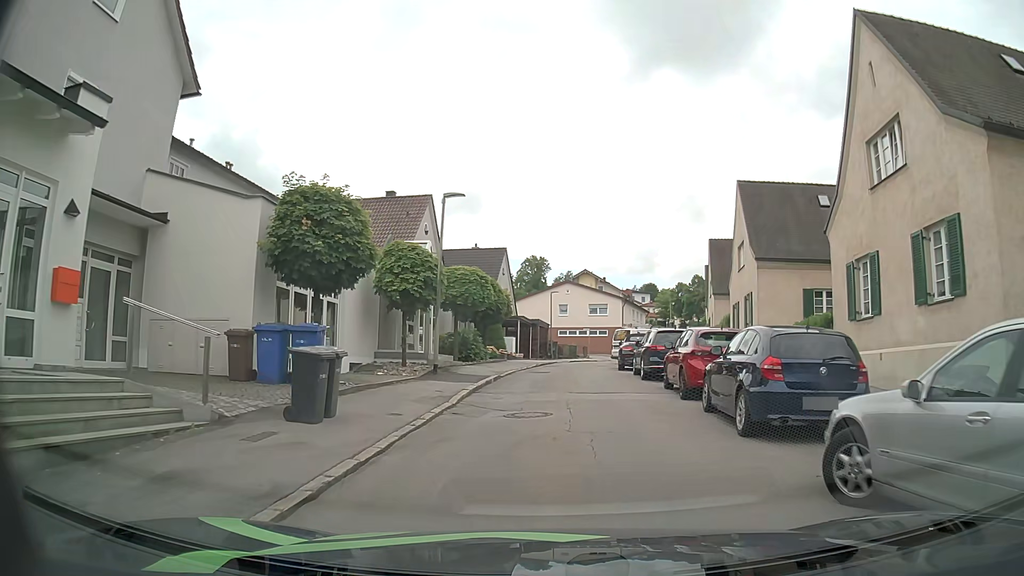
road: residential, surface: asphalt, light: Day
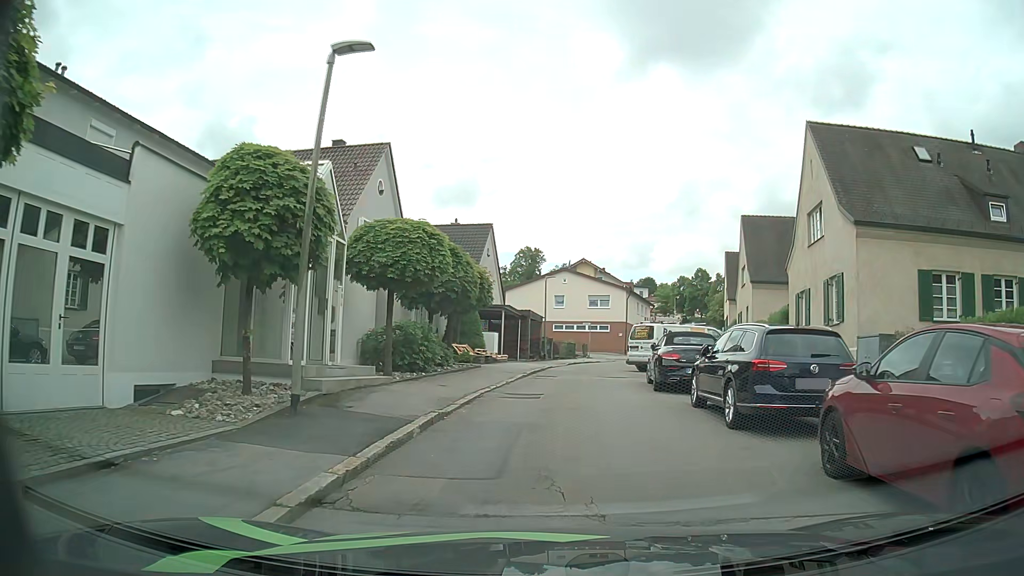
(-0.1, +9.9) m; 0°
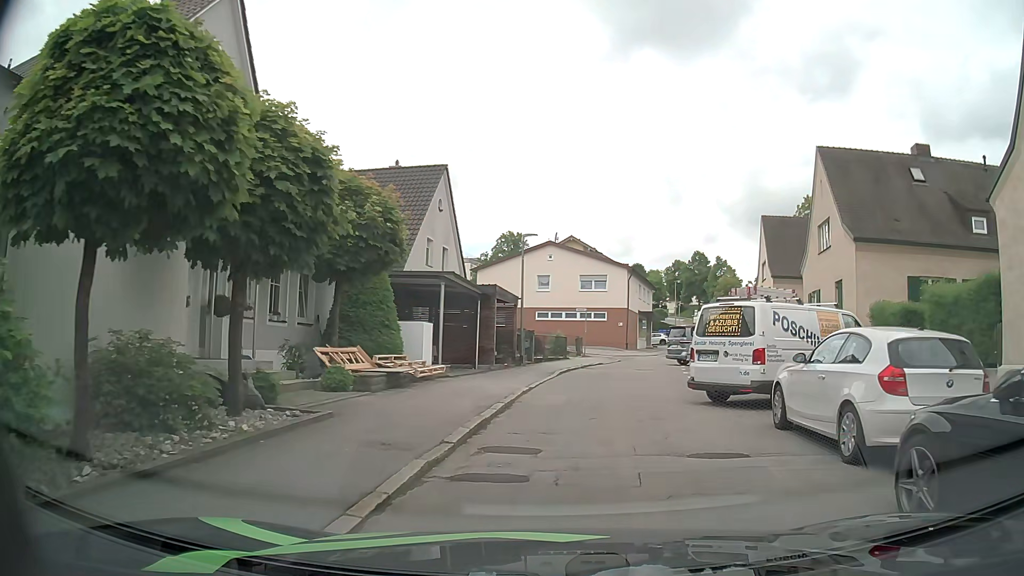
(+0.1, +14.6) m; +3°
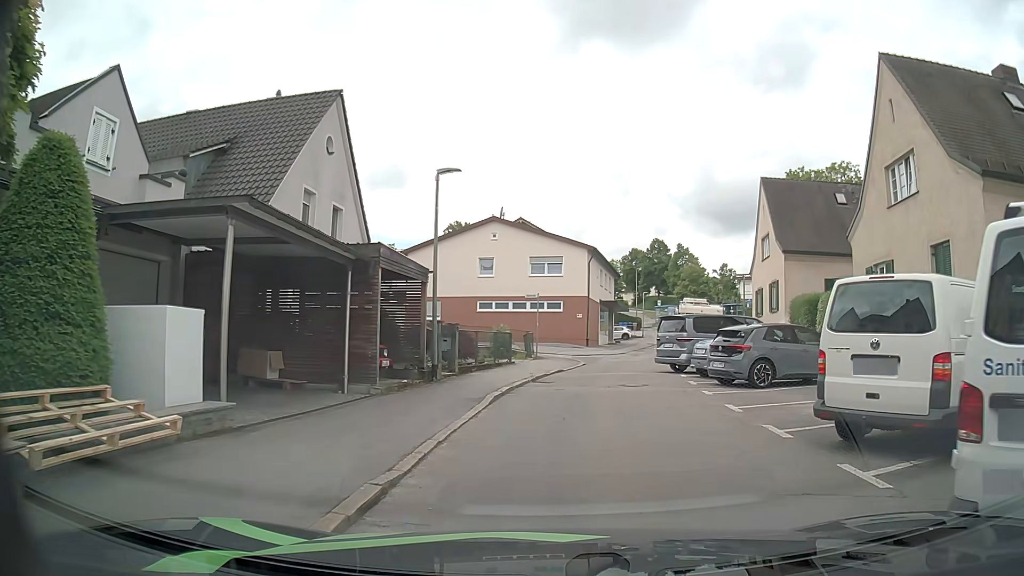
(+0.1, +10.0) m; +2°
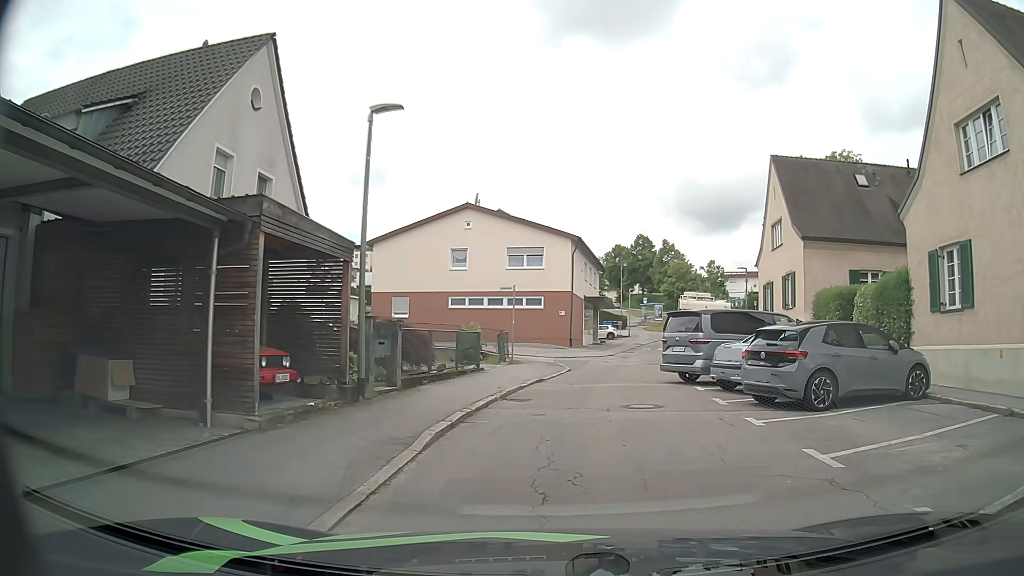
(+0.1, +4.8) m; +2°
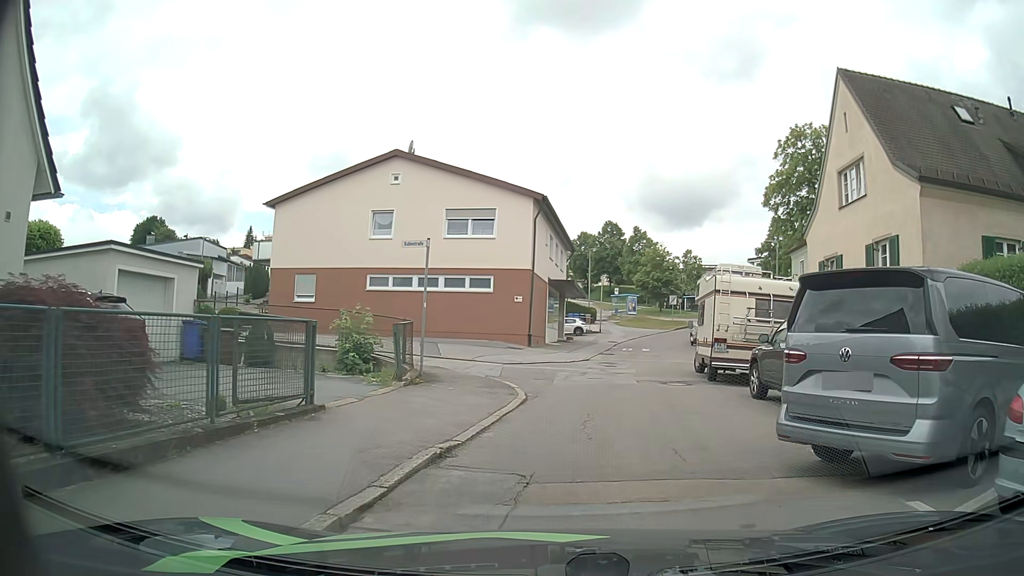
(+0.4, +11.6) m; +4°
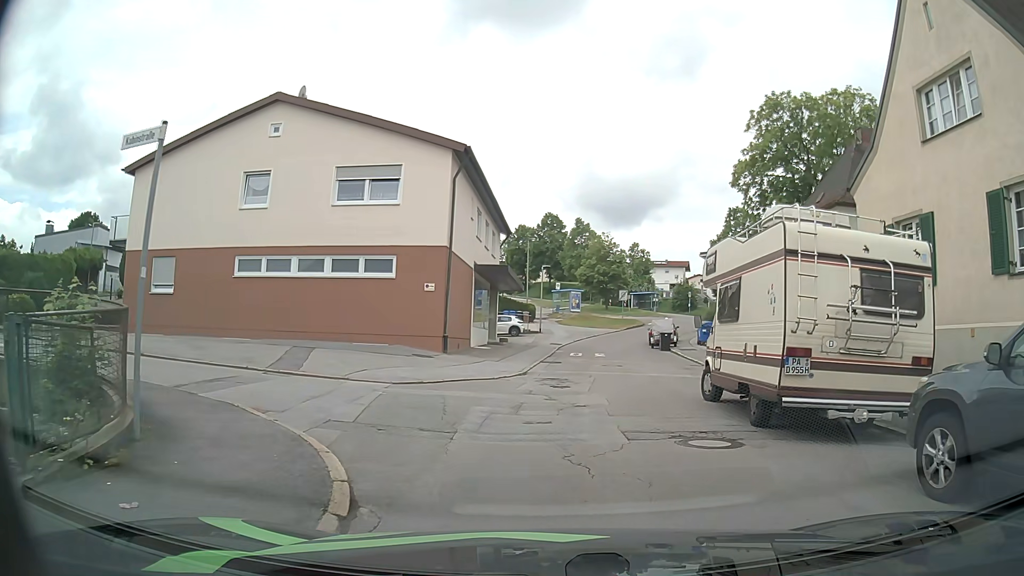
(+0.2, +8.5) m; +5°
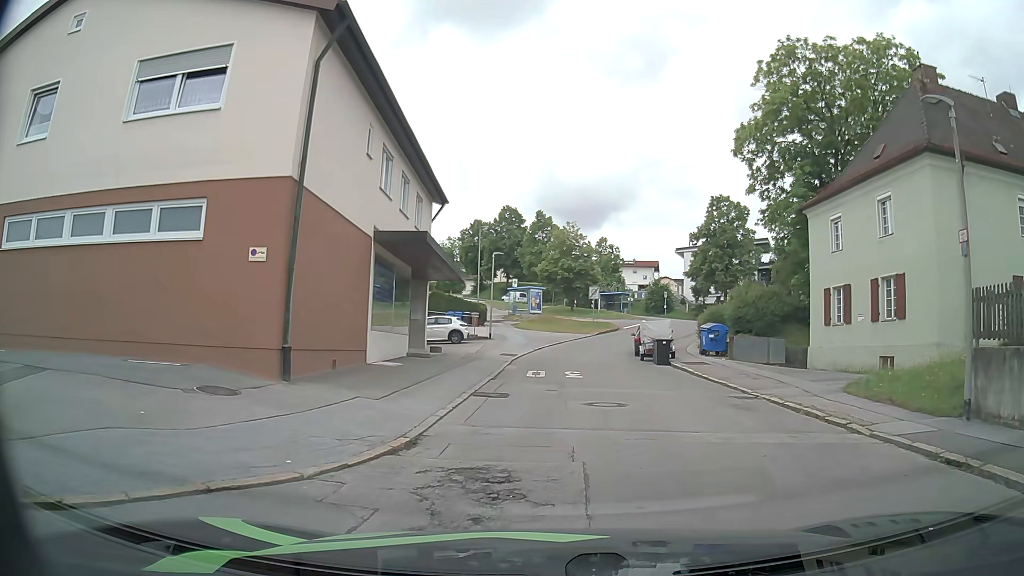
(+0.3, +11.1) m; +2°
